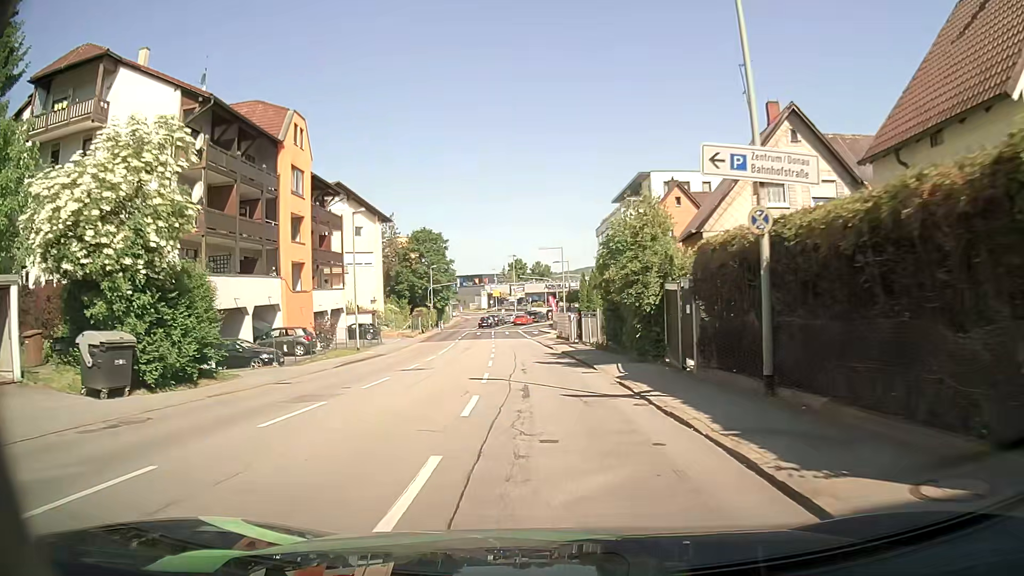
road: tertiary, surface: asphalt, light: Day
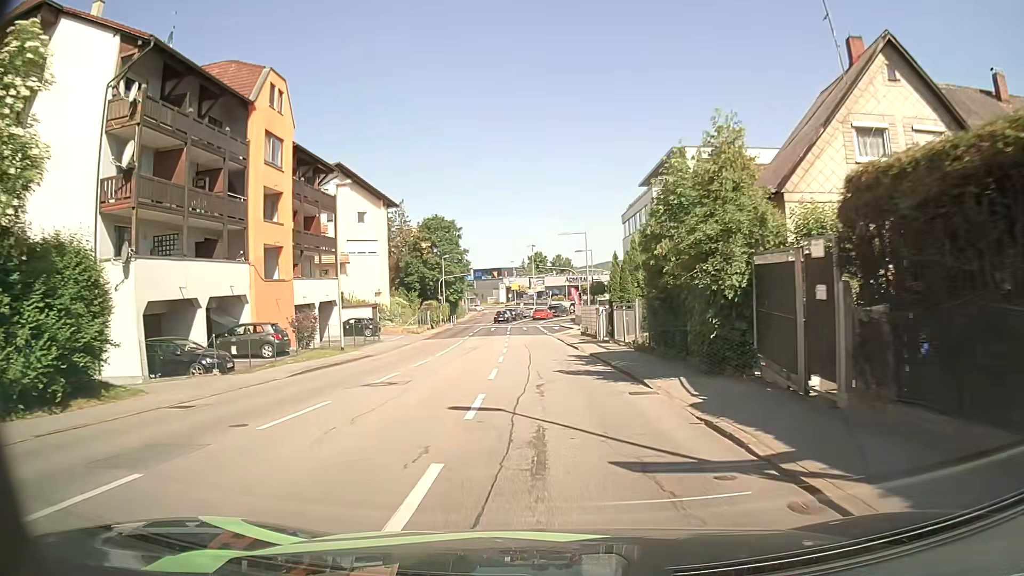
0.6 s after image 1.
(0.0, +6.6) m; -1°
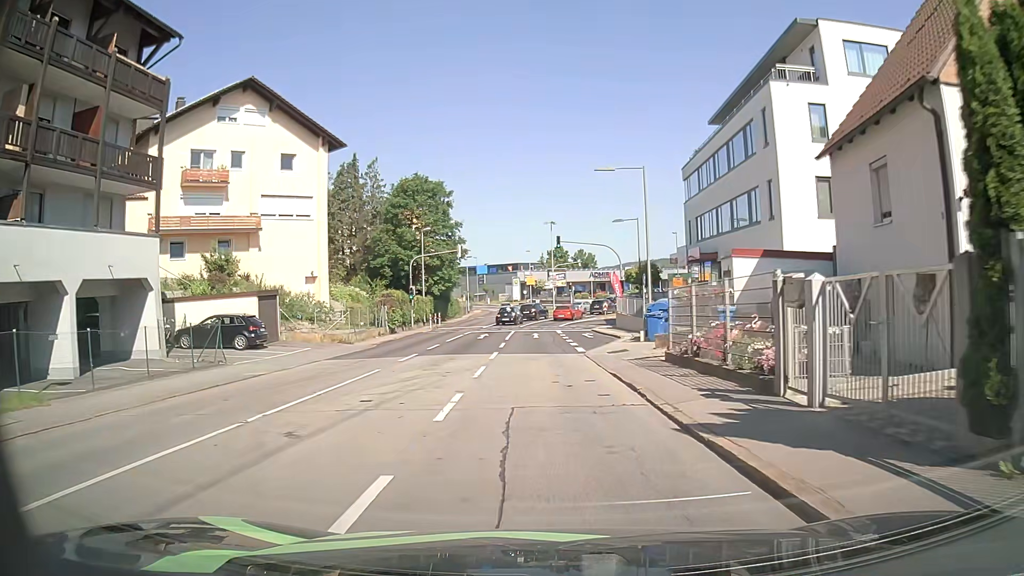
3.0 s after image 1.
(-0.5, +24.3) m; -2°
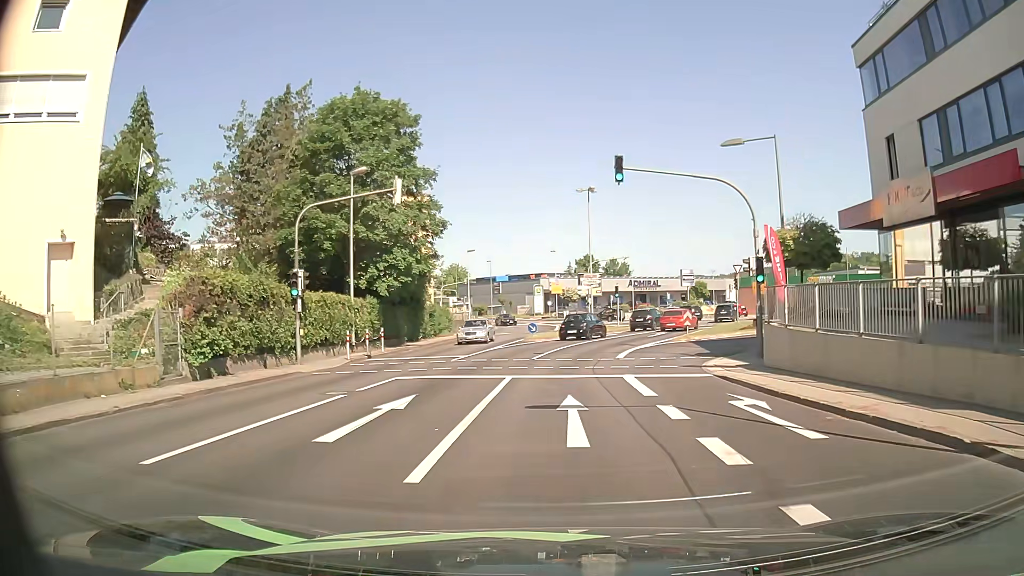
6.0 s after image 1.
(-0.7, +27.0) m; -2°
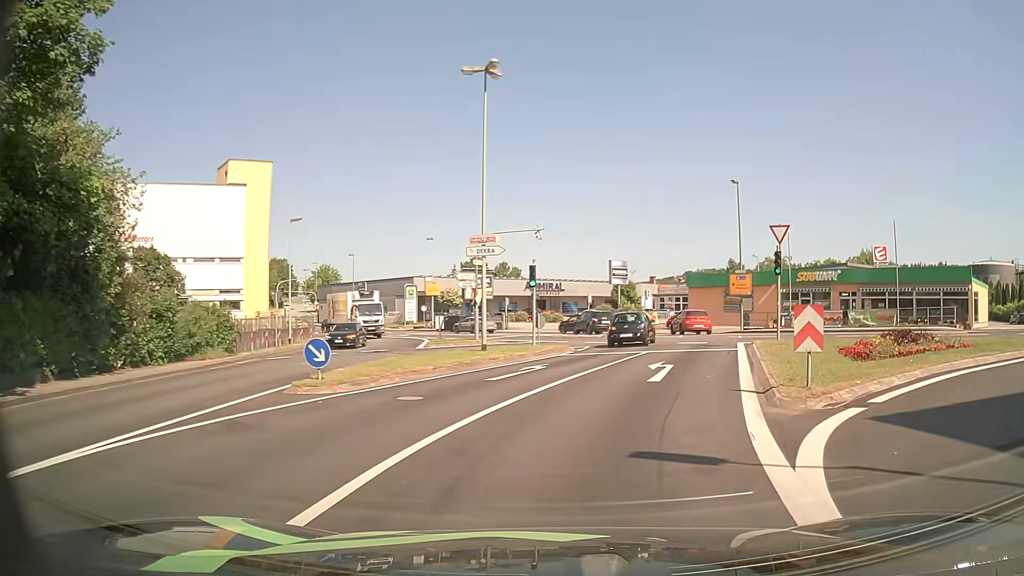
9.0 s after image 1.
(+1.2, +25.2) m; +9°
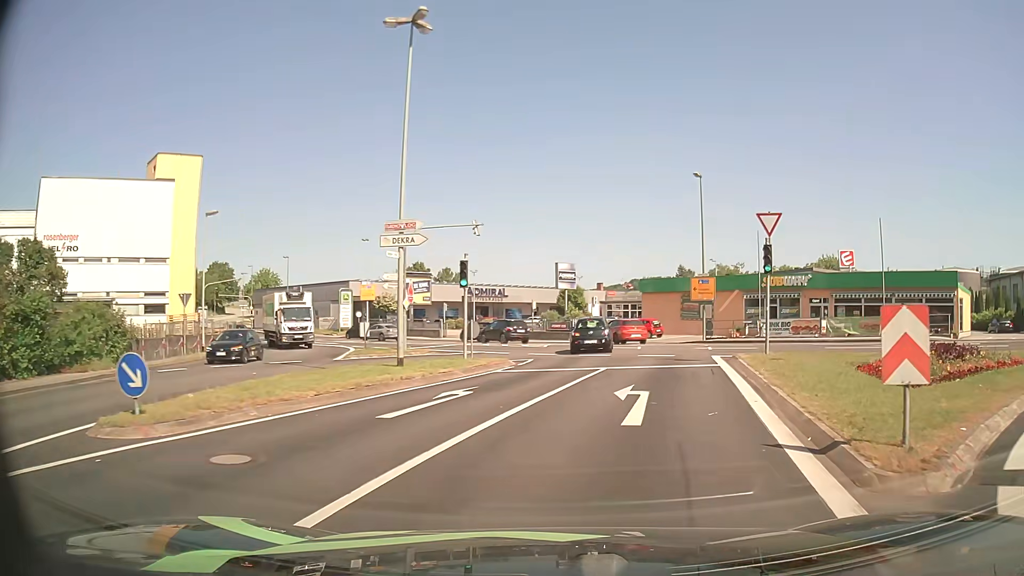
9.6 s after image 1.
(+0.2, +4.8) m; +6°
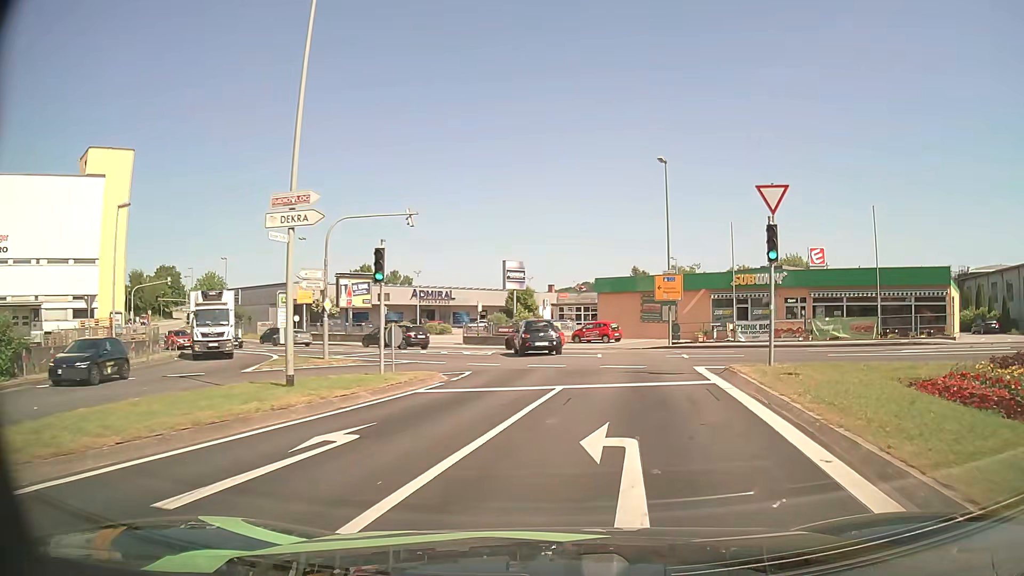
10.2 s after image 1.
(+0.2, +4.7) m; +4°
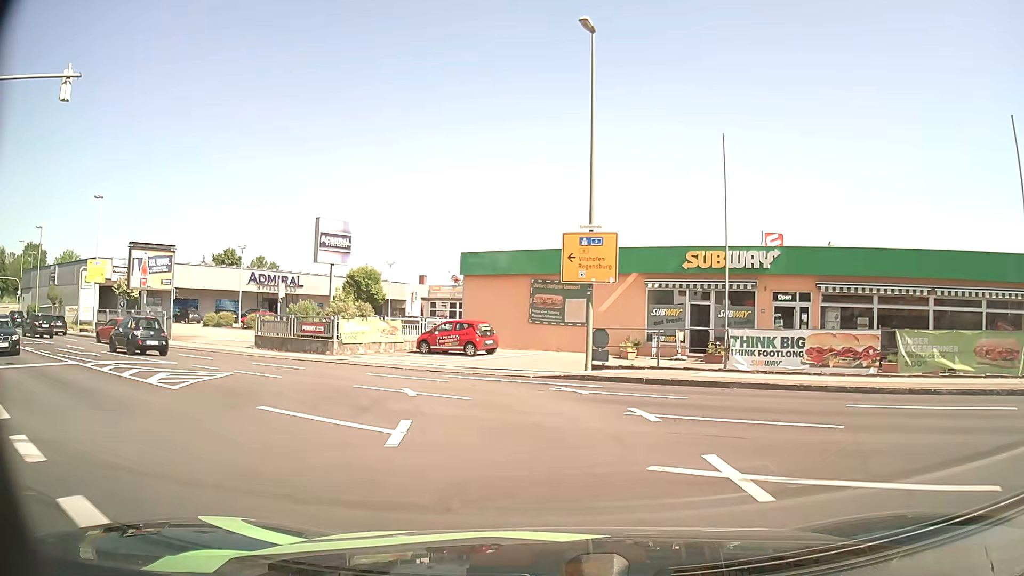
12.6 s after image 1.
(+2.0, +17.9) m; +9°
(-1, +10) (-4, +19) (-11, +26) (-20, +31) (-29, +36) (-37, +41) (-46, +46) (-55, +51) (-63, +56) (-71, +62) m
